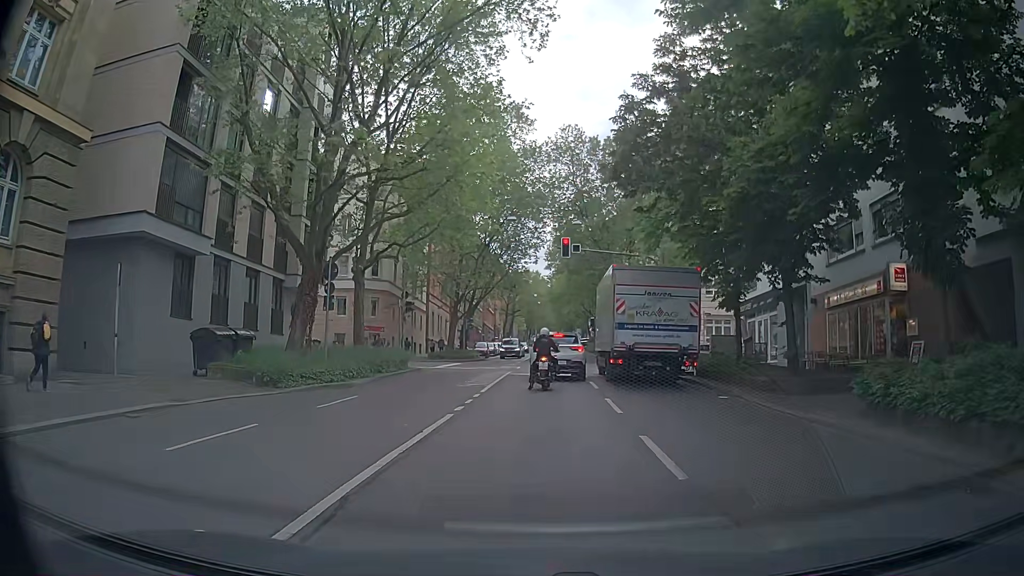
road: secondary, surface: asphalt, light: Day
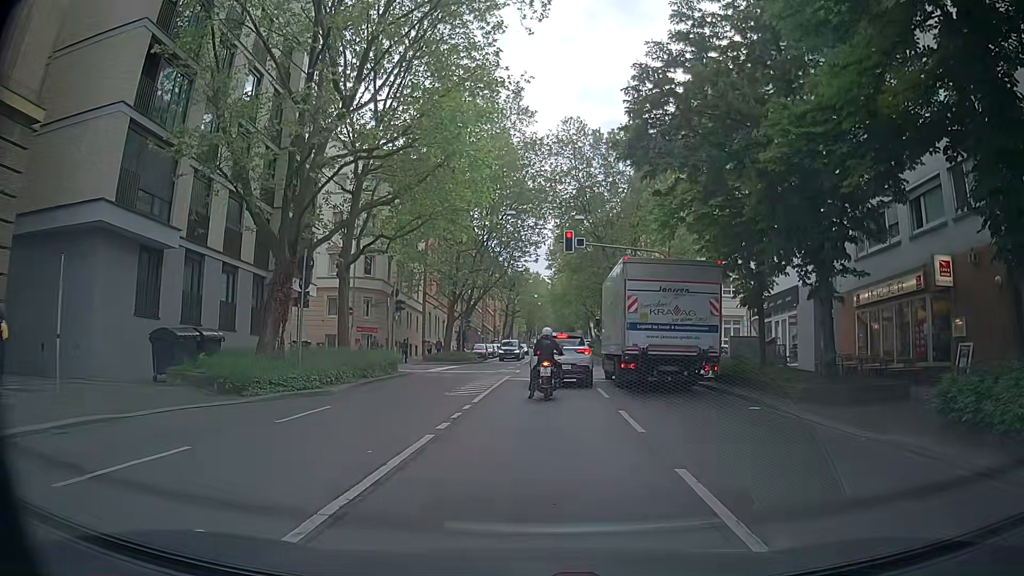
(0.0, +2.3) m; +2°
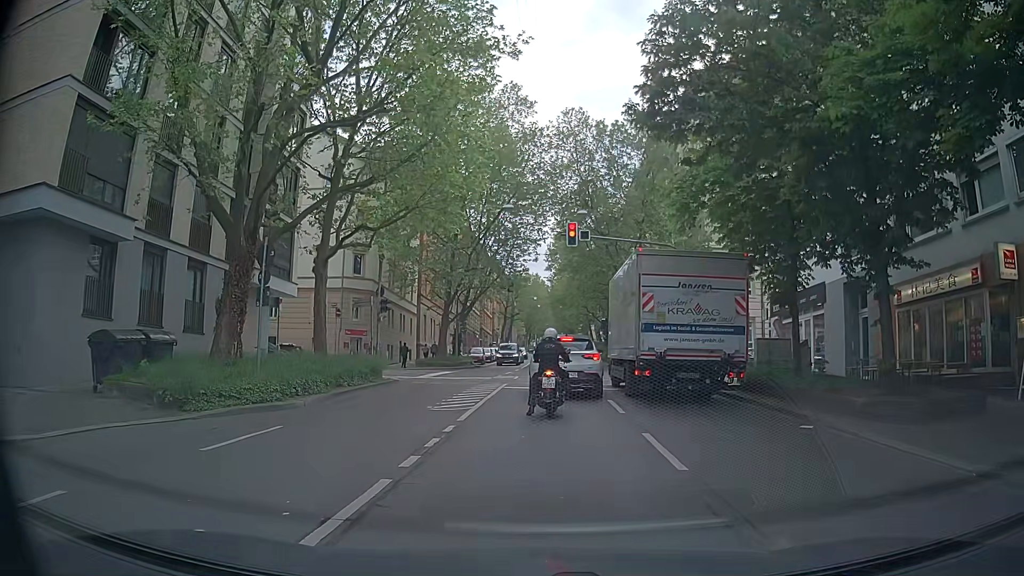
(0.0, +2.7) m; +1°
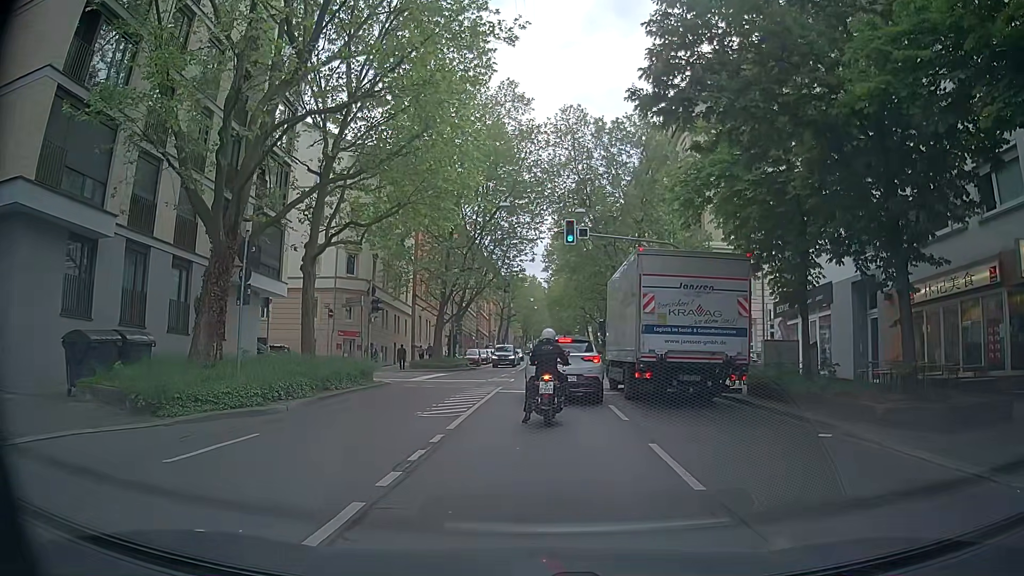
(0.0, +0.9) m; -1°
